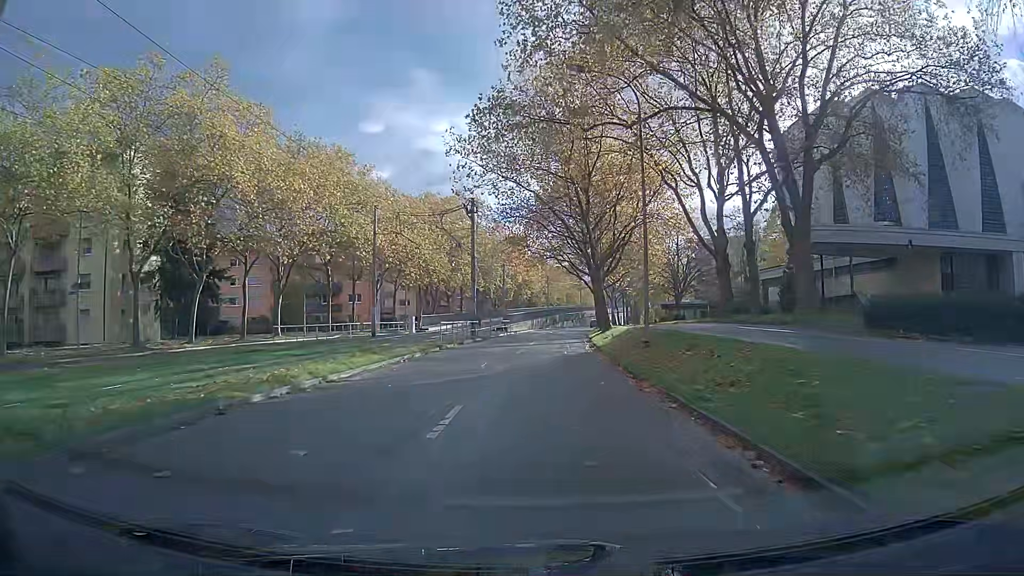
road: tertiary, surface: asphalt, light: Day
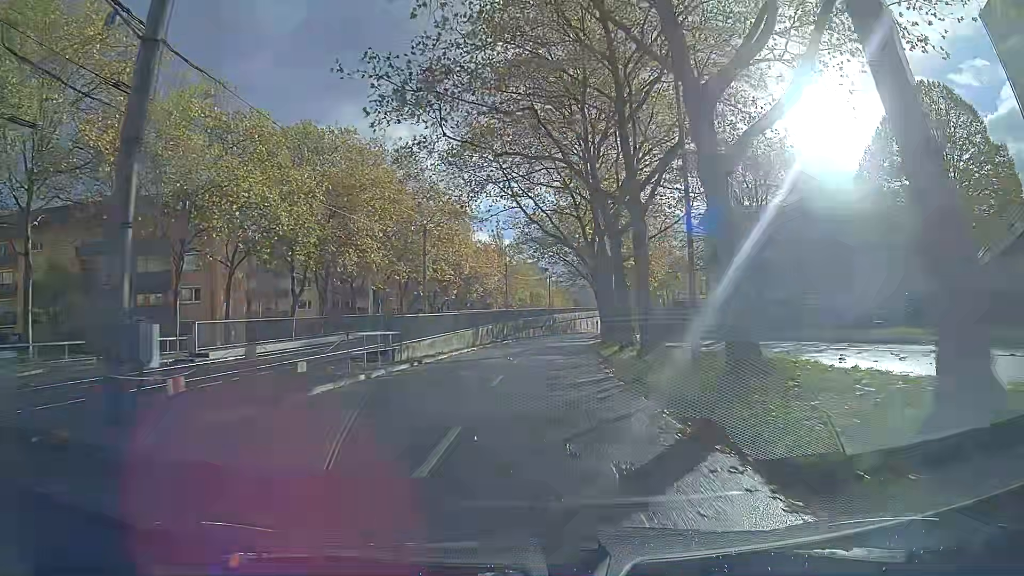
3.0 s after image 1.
(+1.0, +37.1) m; +4°
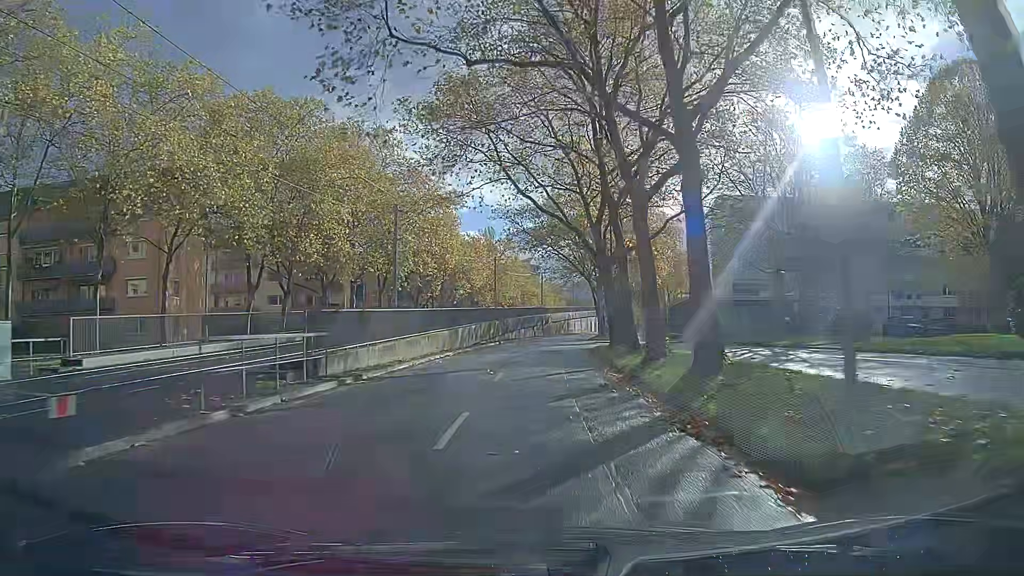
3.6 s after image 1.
(+0.1, +7.5) m; +1°
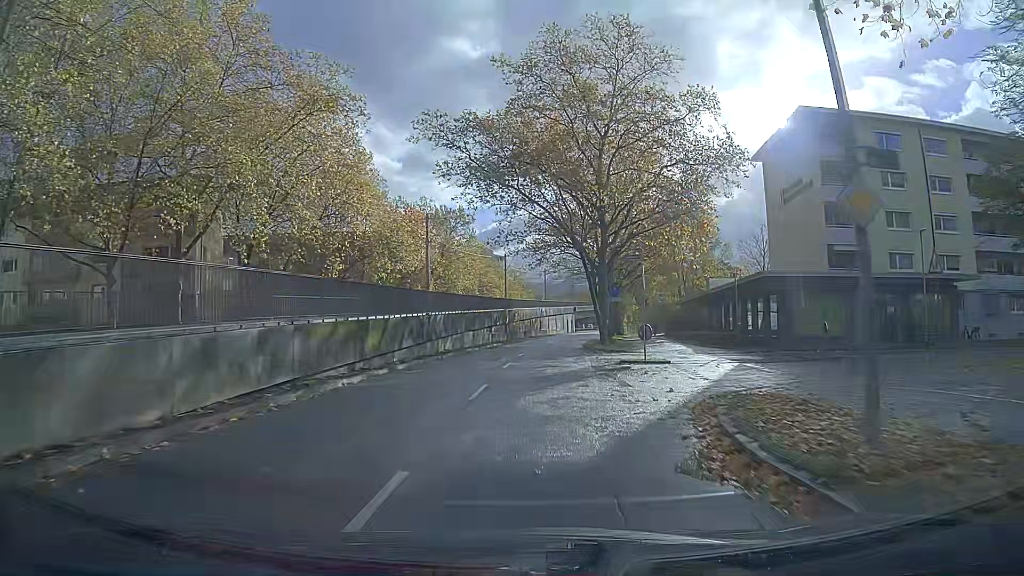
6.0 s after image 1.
(+0.7, +30.3) m; +3°
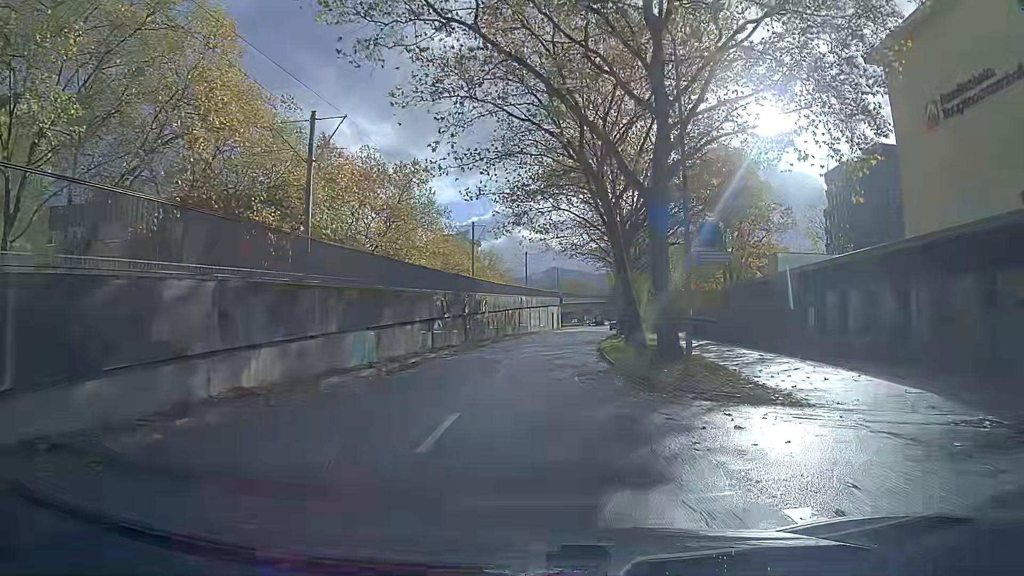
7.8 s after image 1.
(+0.3, +23.1) m; +2°
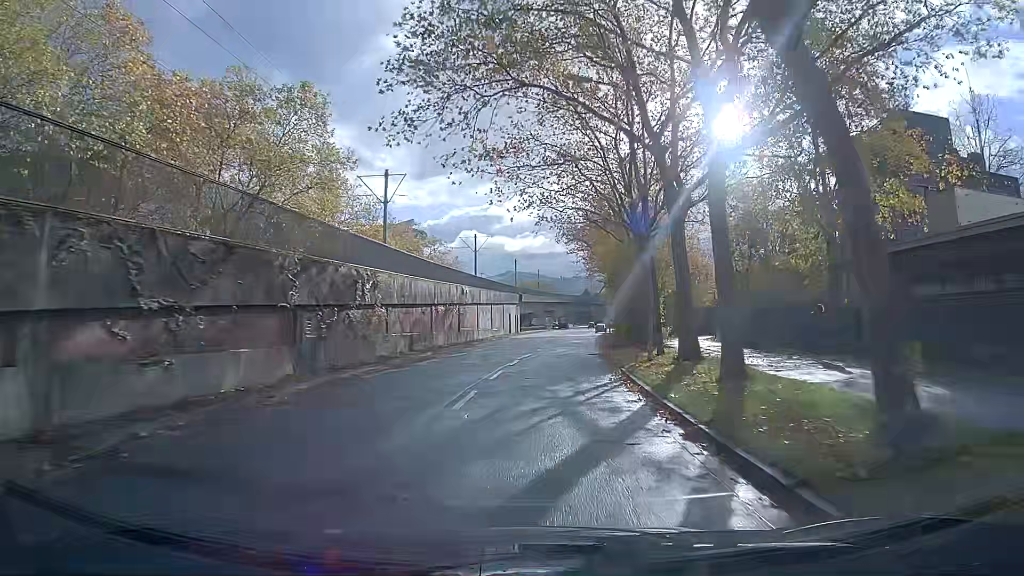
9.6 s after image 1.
(+0.7, +23.4) m; +4°
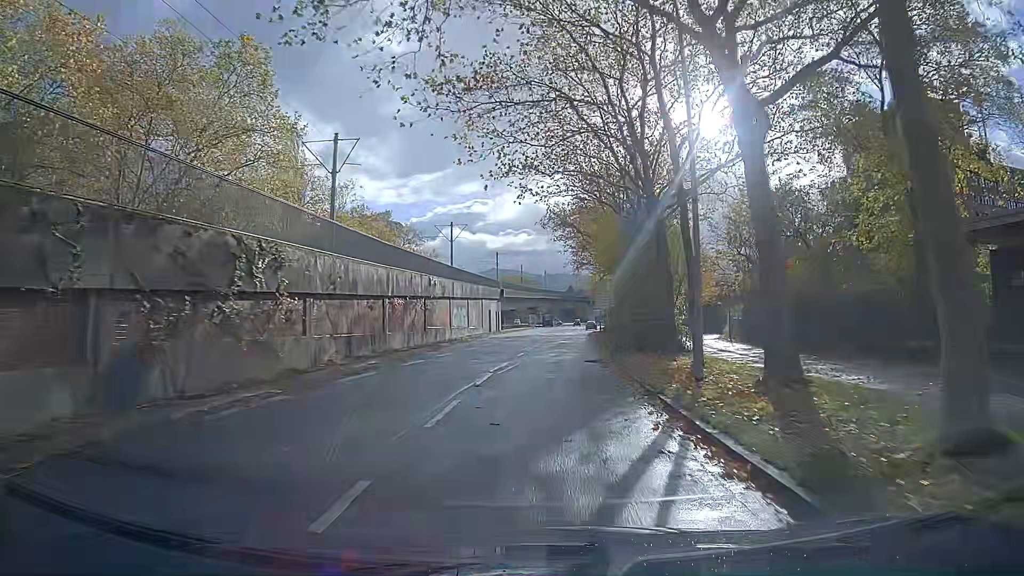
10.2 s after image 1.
(+0.1, +7.7) m; +1°
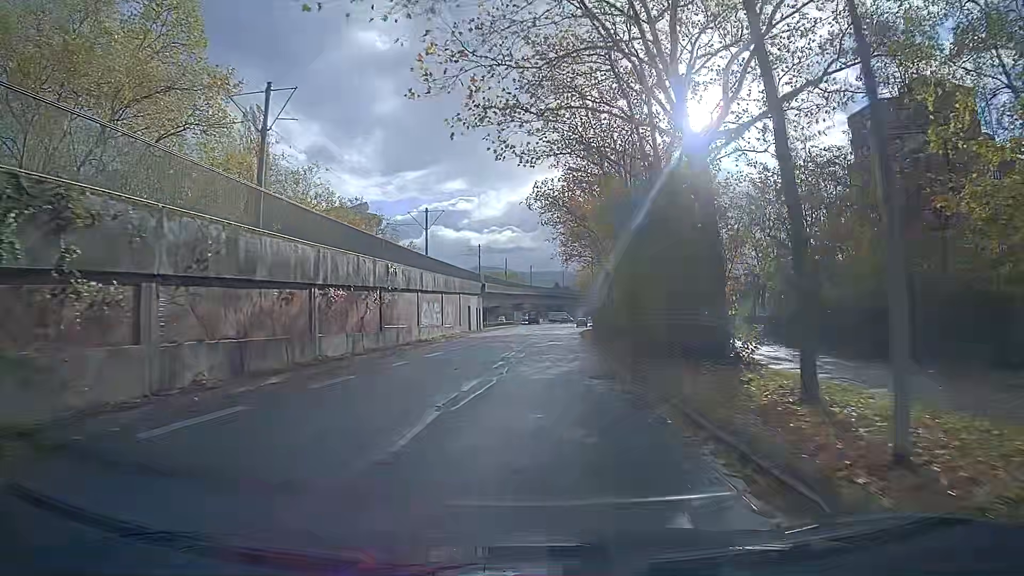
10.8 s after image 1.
(+0.1, +7.6) m; +1°
